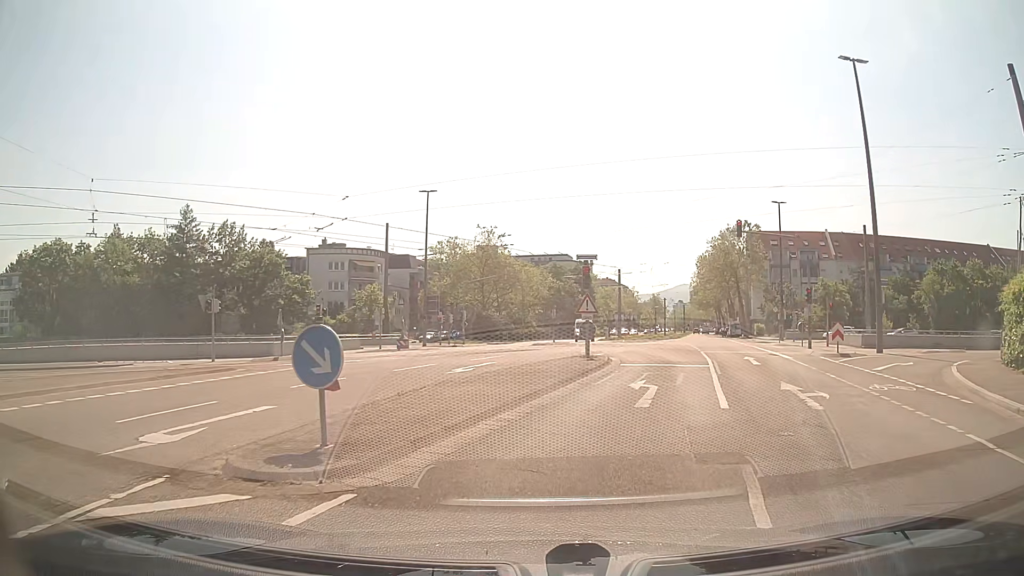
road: tertiary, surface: asphalt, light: Day
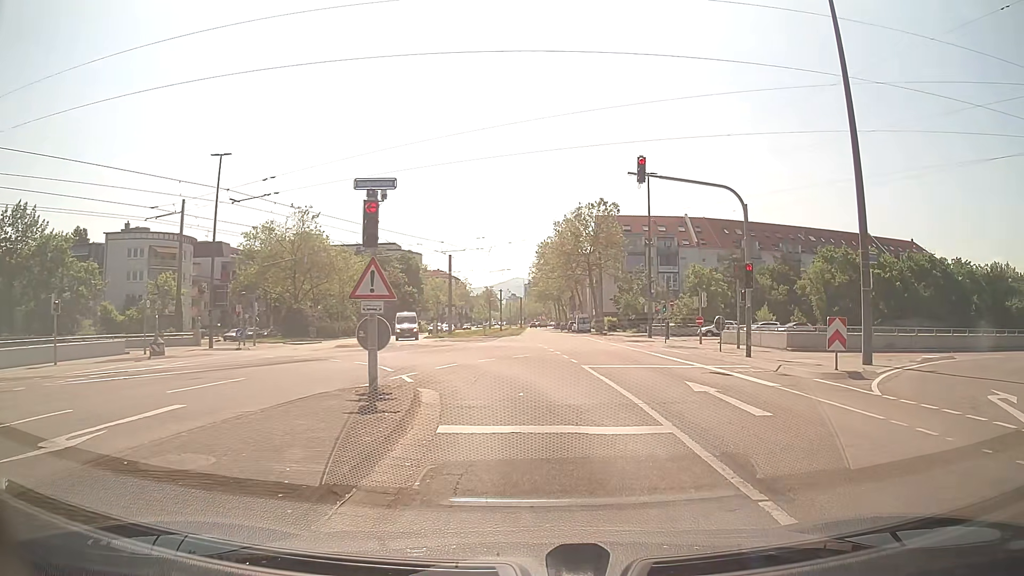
(+1.5, +12.4) m; +16°
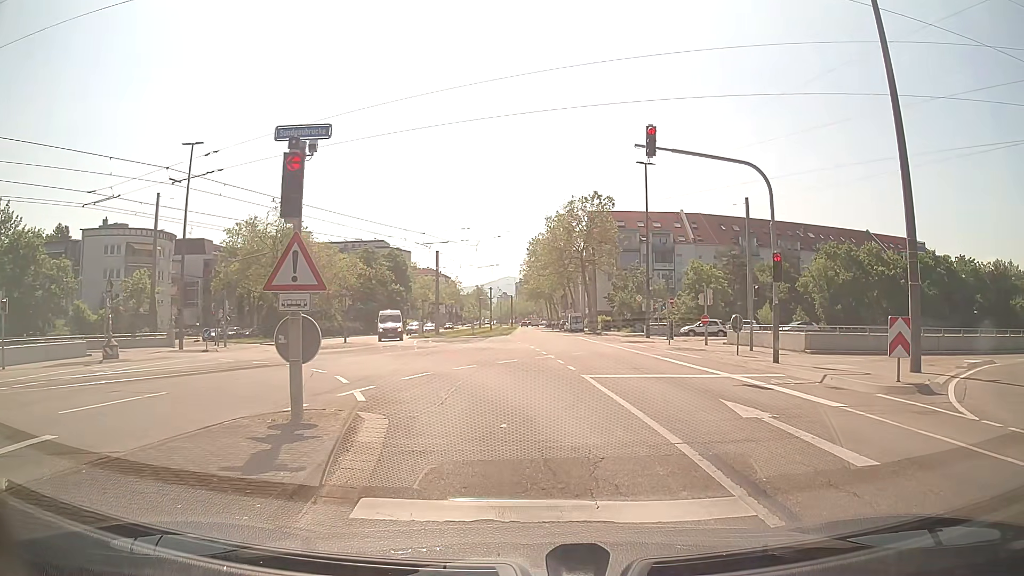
(0.0, +3.3) m; 0°
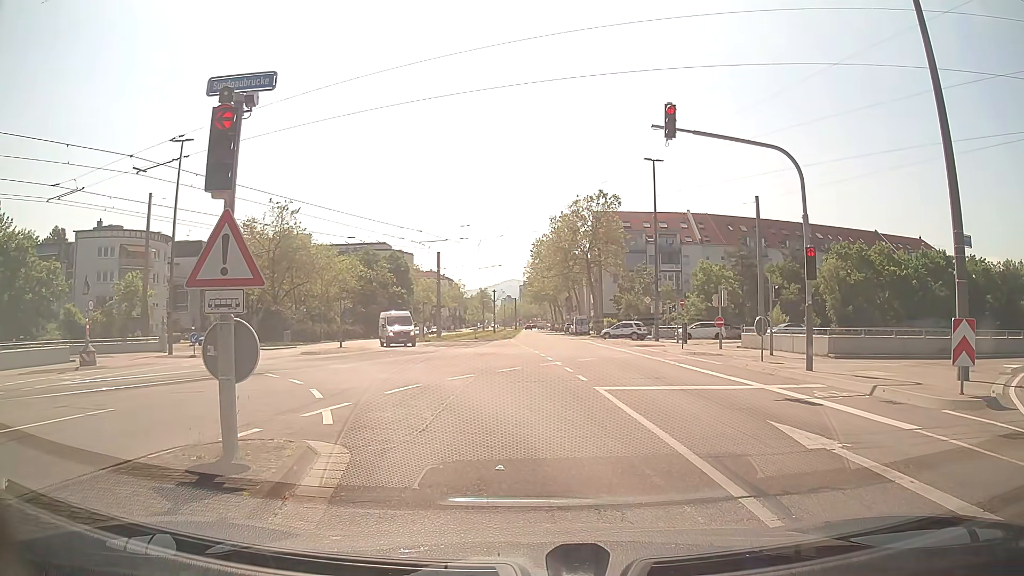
(0.0, +1.9) m; -2°
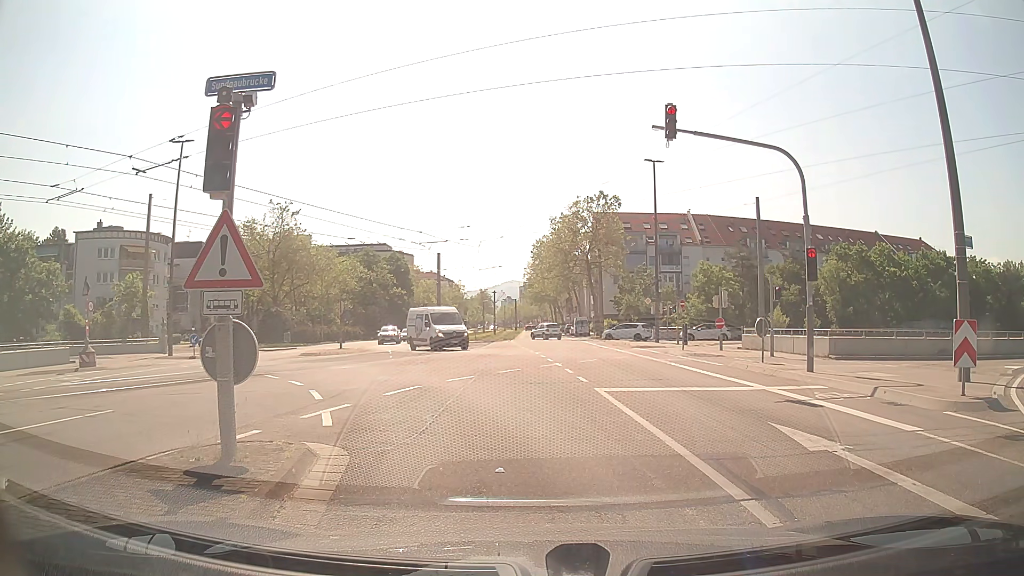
(0.0, +0.1) m; 0°
